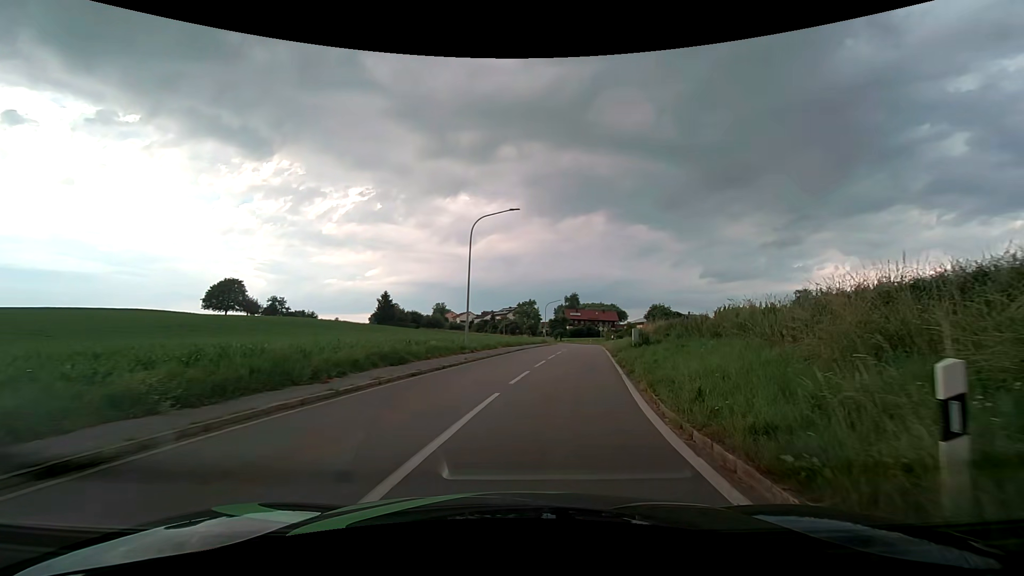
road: tertiary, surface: asphalt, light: Day
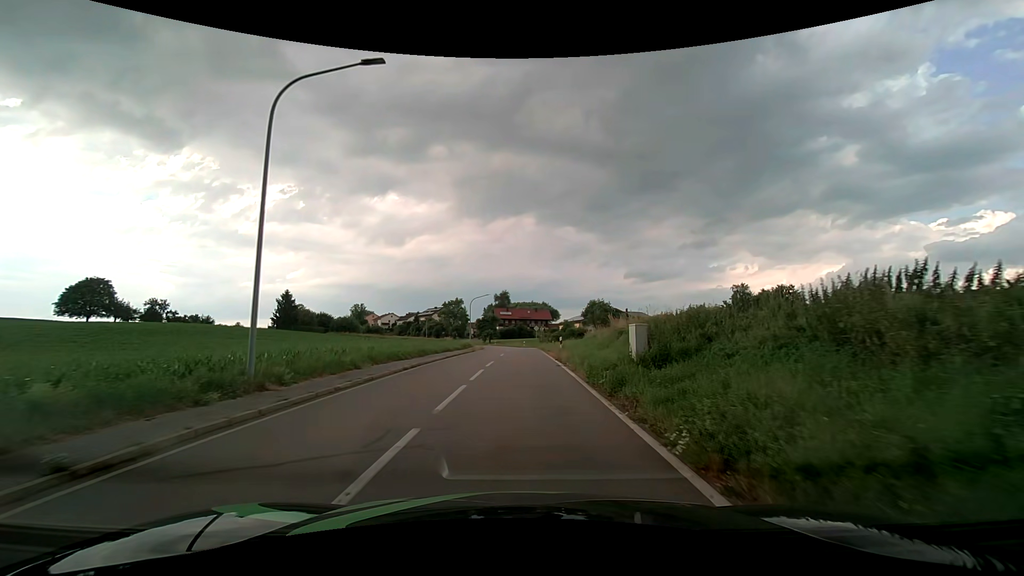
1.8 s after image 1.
(+1.8, +15.5) m; +10°
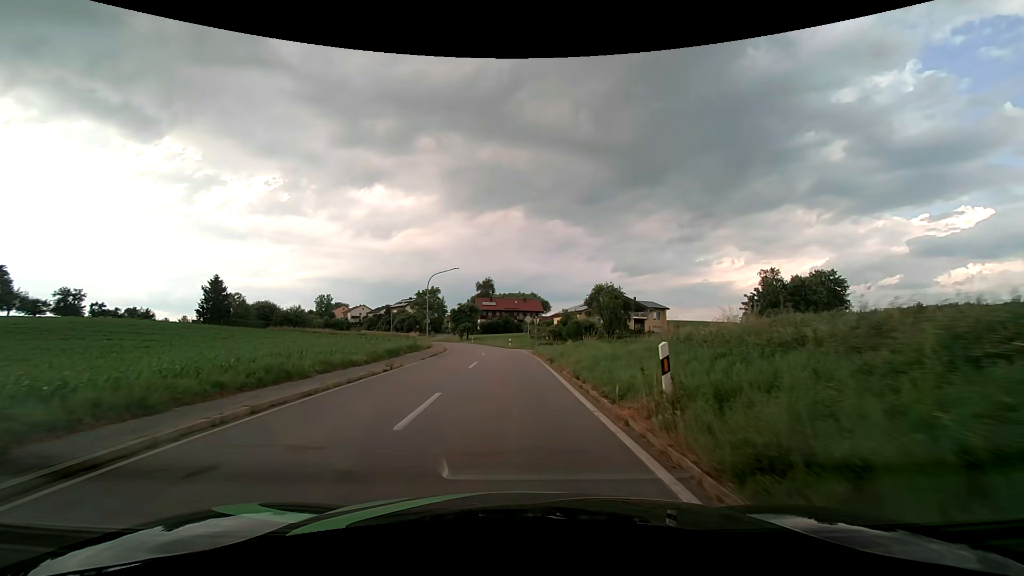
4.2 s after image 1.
(+0.4, +25.1) m; +1°
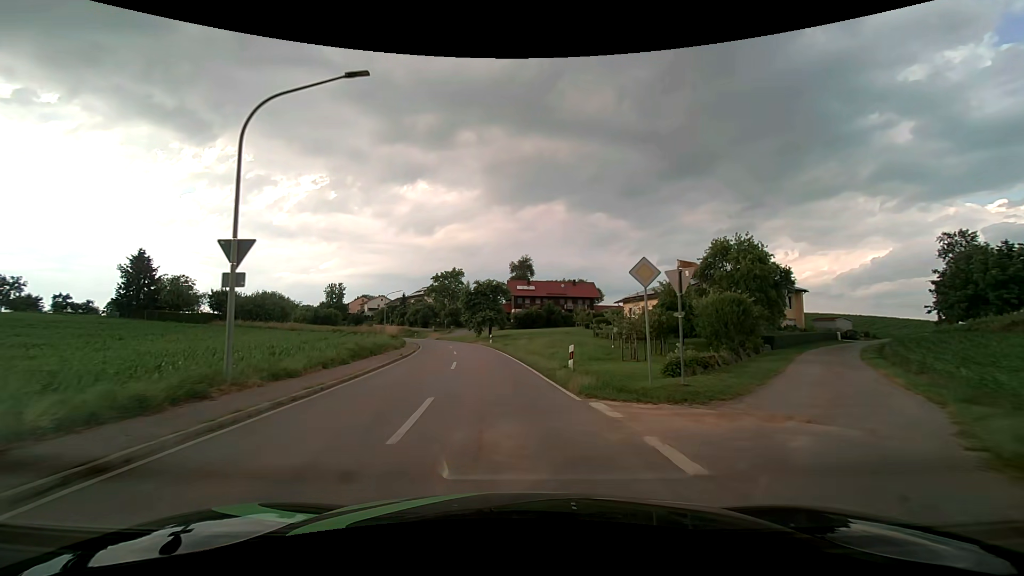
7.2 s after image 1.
(-0.8, +36.7) m; -4°
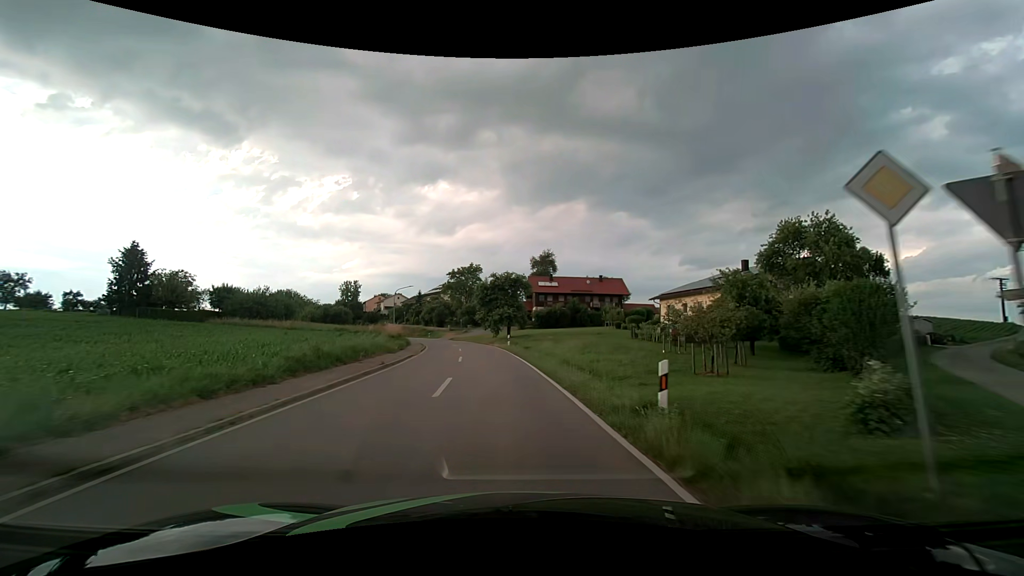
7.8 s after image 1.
(-0.2, +7.8) m; -2°
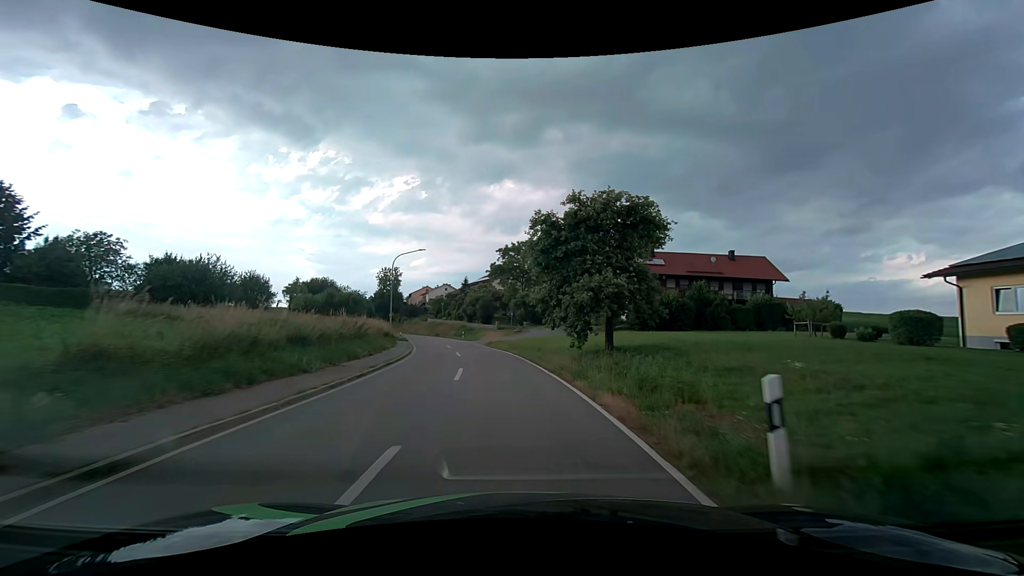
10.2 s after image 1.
(-2.2, +32.7) m; -7°
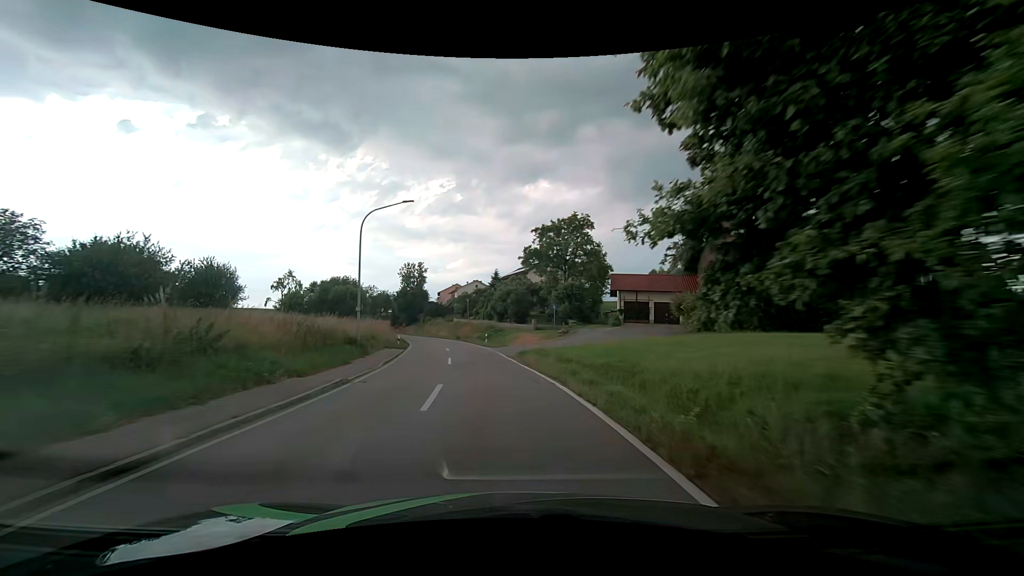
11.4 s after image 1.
(-0.5, +17.0) m; -4°
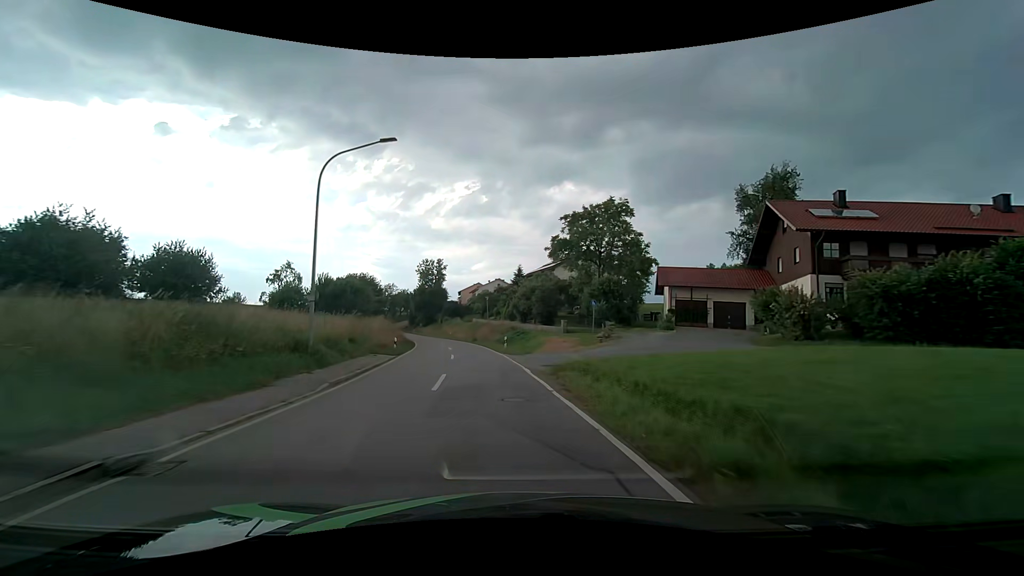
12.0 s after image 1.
(-0.3, +8.7) m; -3°
(0, +10) (-1, +20) (-2, +30) (-4, +40) (-6, +50) (-8, +59) (-11, +69) (-14, +79) (-17, +88) (-20, +98) m
